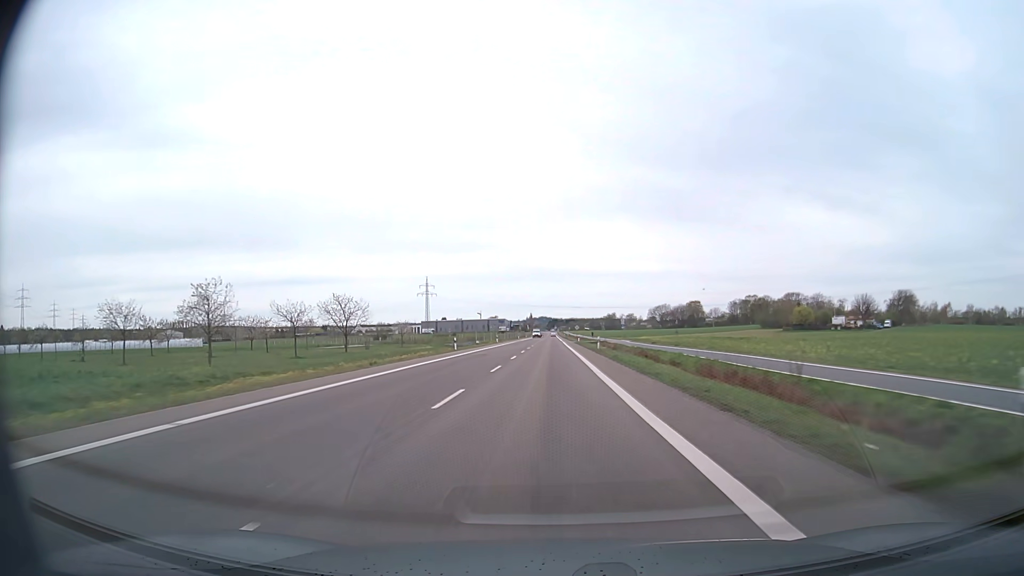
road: secondary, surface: asphalt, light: Day
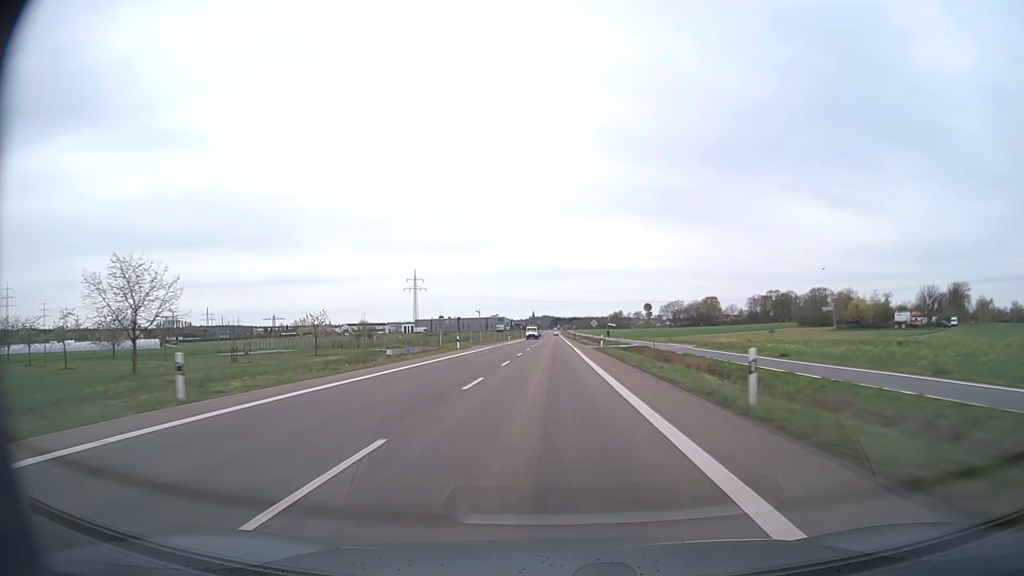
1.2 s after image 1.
(-0.1, +41.6) m; 0°
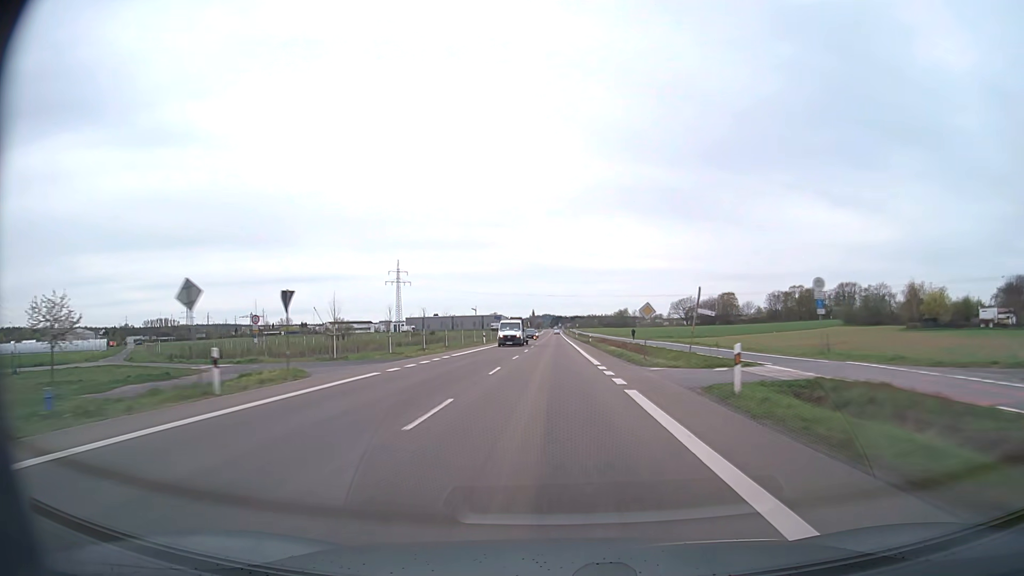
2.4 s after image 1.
(0.0, +40.5) m; 0°
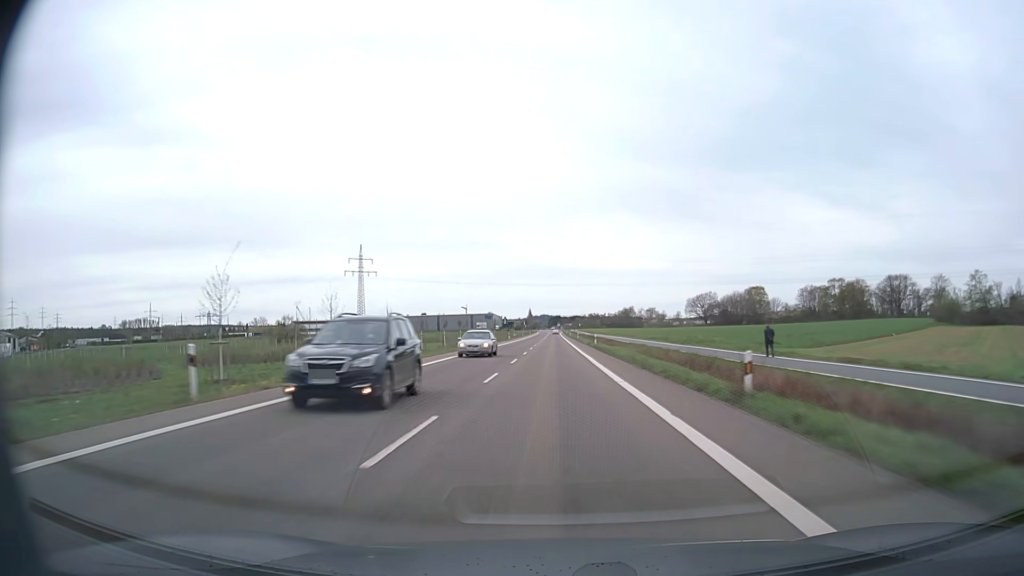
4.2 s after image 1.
(0.0, +59.1) m; 0°
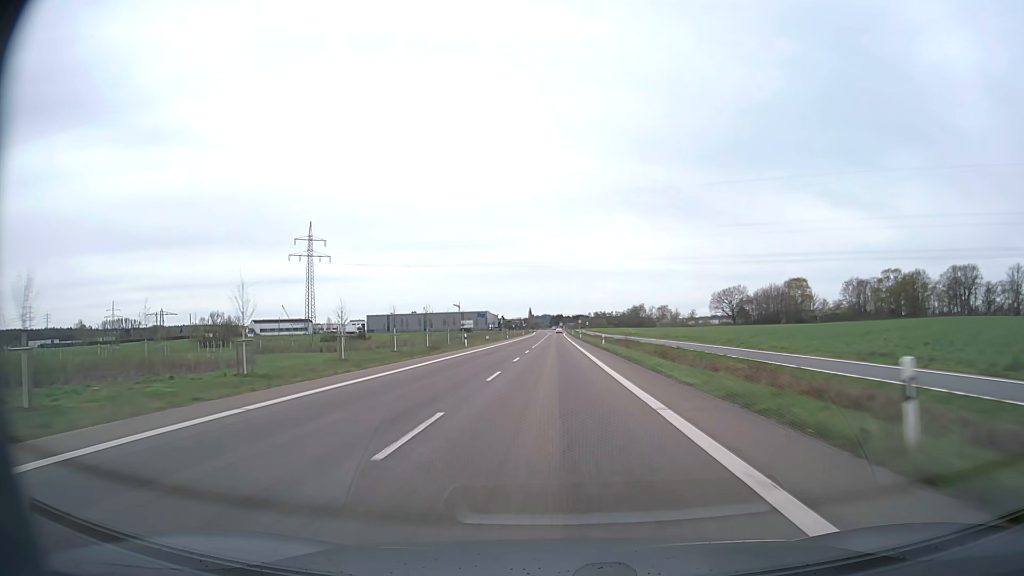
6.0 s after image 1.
(0.0, +56.1) m; 0°
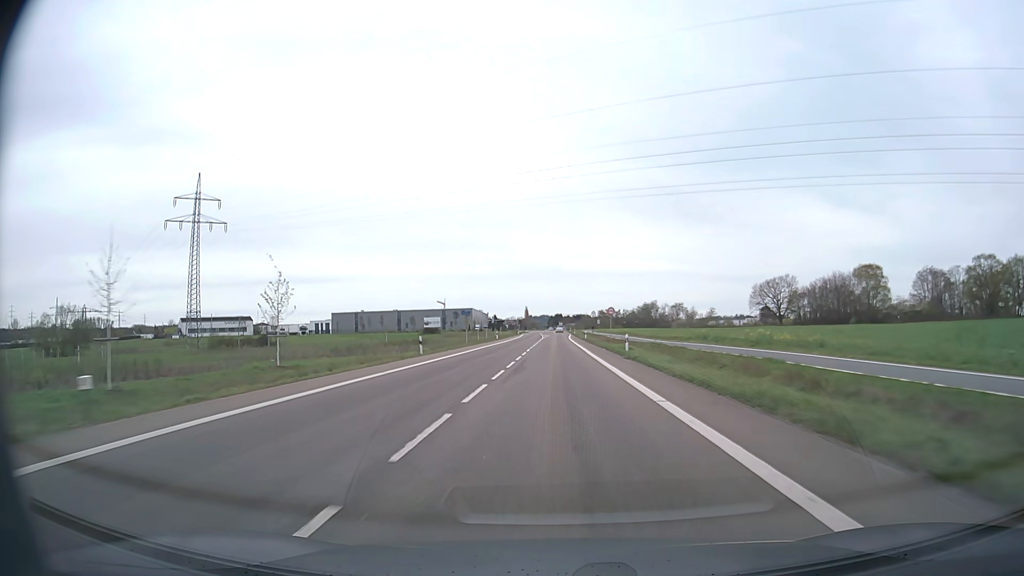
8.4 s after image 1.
(0.0, +68.5) m; 0°
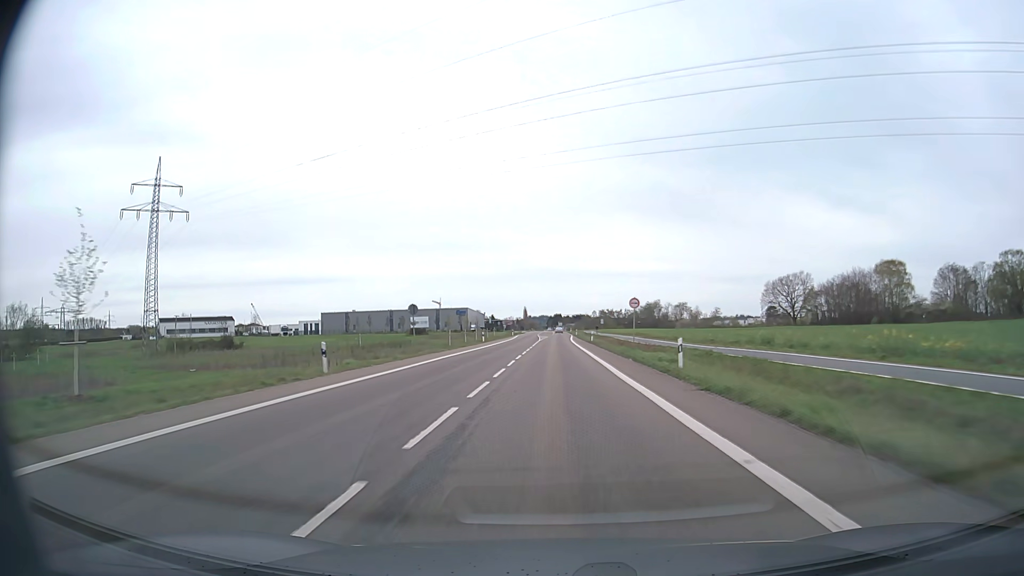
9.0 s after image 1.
(0.0, +16.1) m; 0°
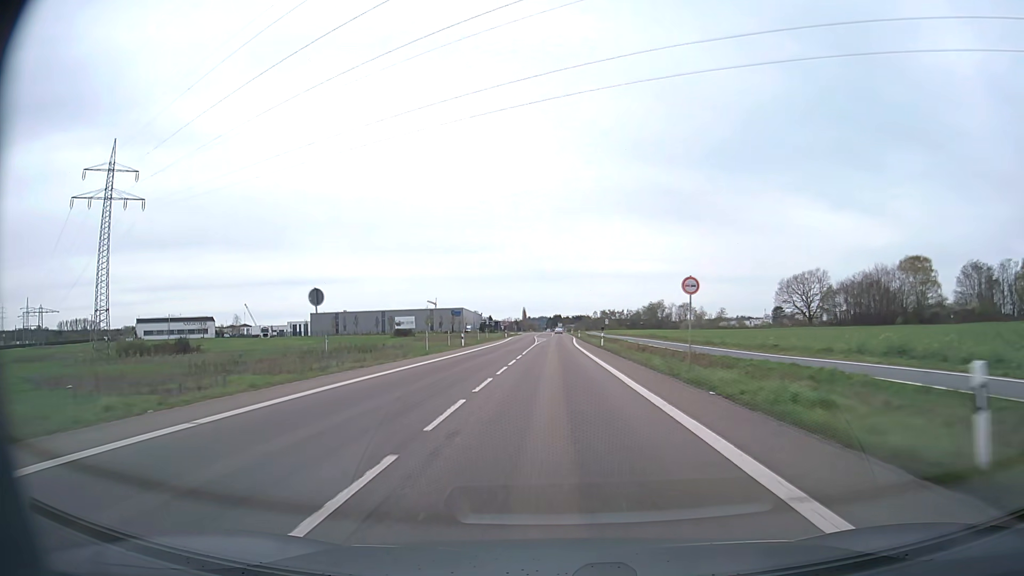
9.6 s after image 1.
(0.0, +15.6) m; 0°
(0, +10) (0, +20) (0, +30) (0, +40) (0, +50) (0, +60) (0, +70) (+1, +80) (+1, +90) (+1, +100) m
